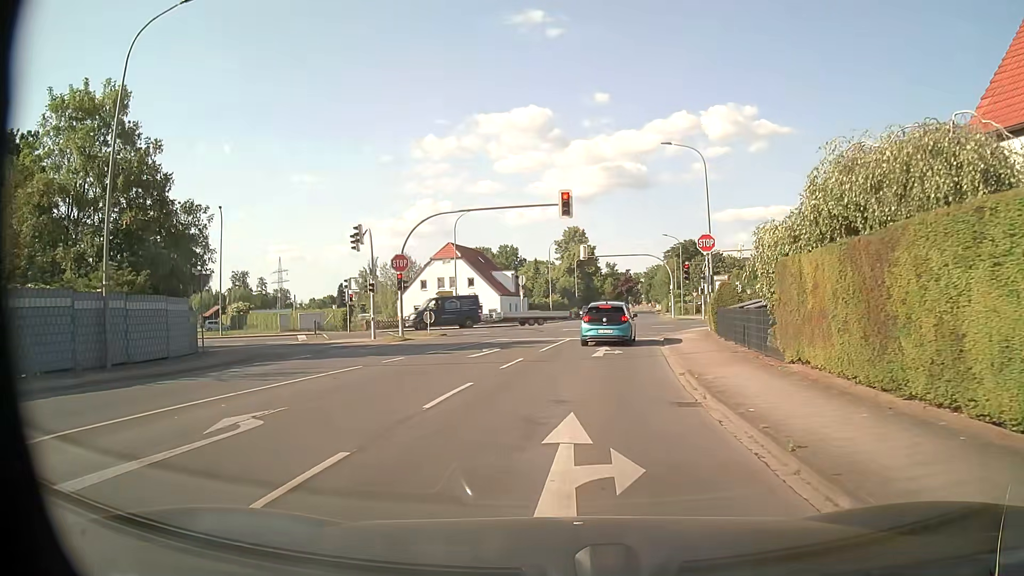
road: unclassified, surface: asphalt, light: Day
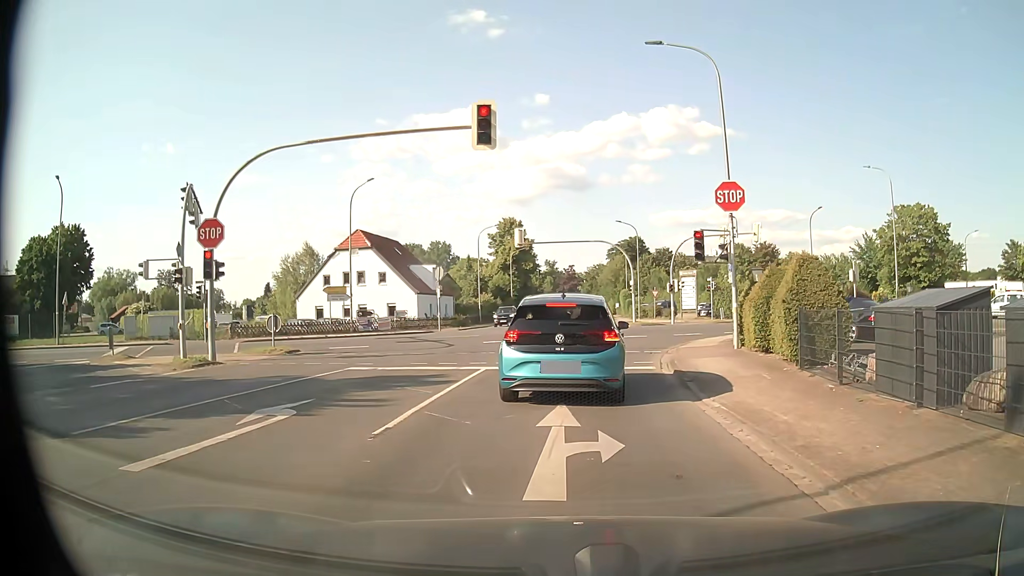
(+0.6, +13.6) m; +5°
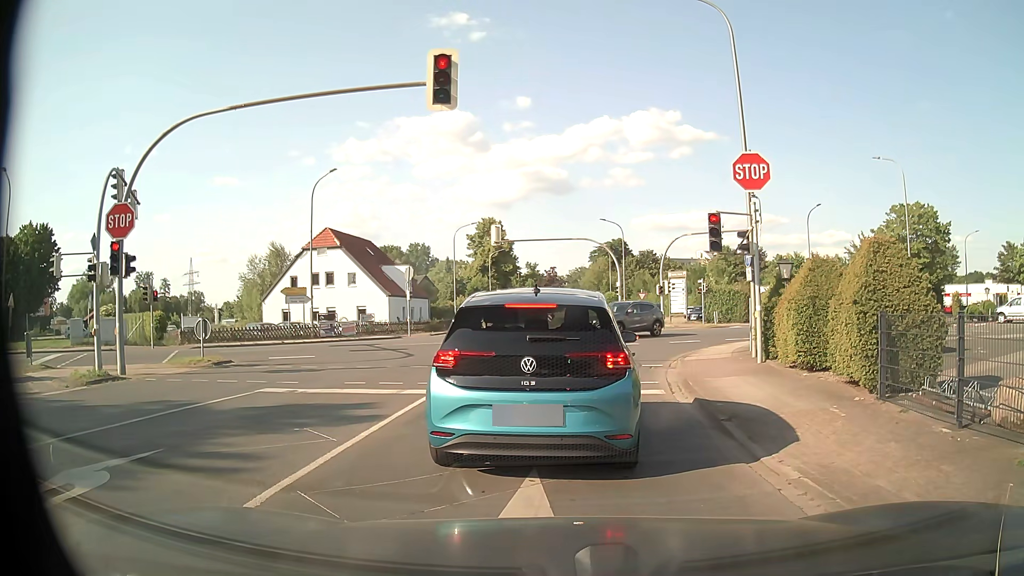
(+0.1, +3.7) m; +3°
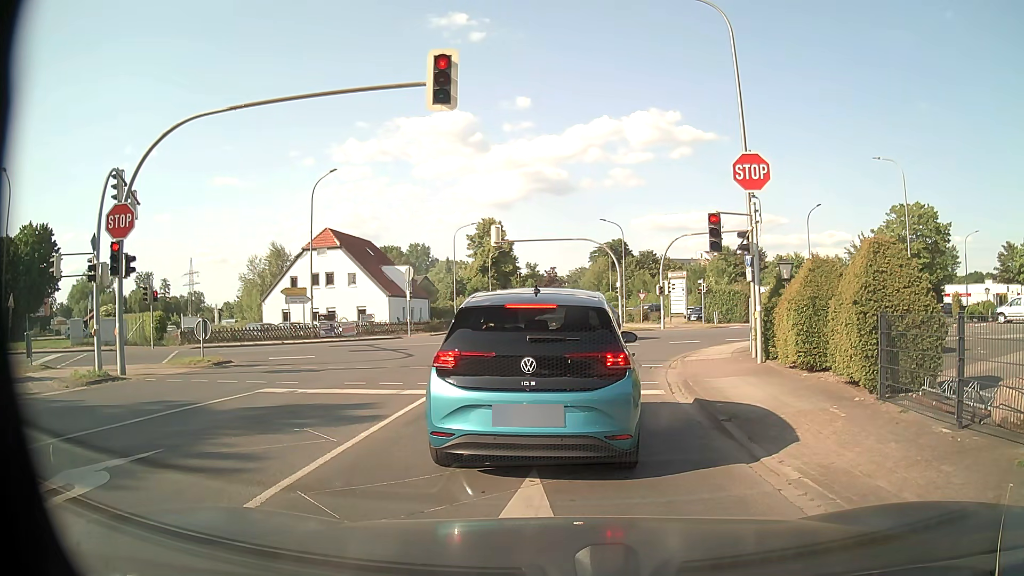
(0.0, 0.0) m; 0°
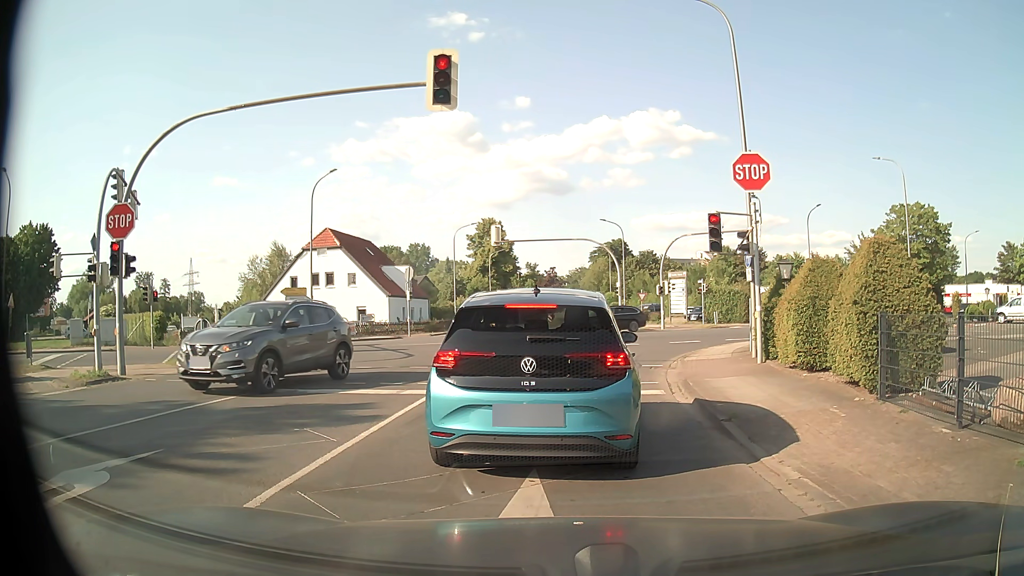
(0.0, 0.0) m; 0°
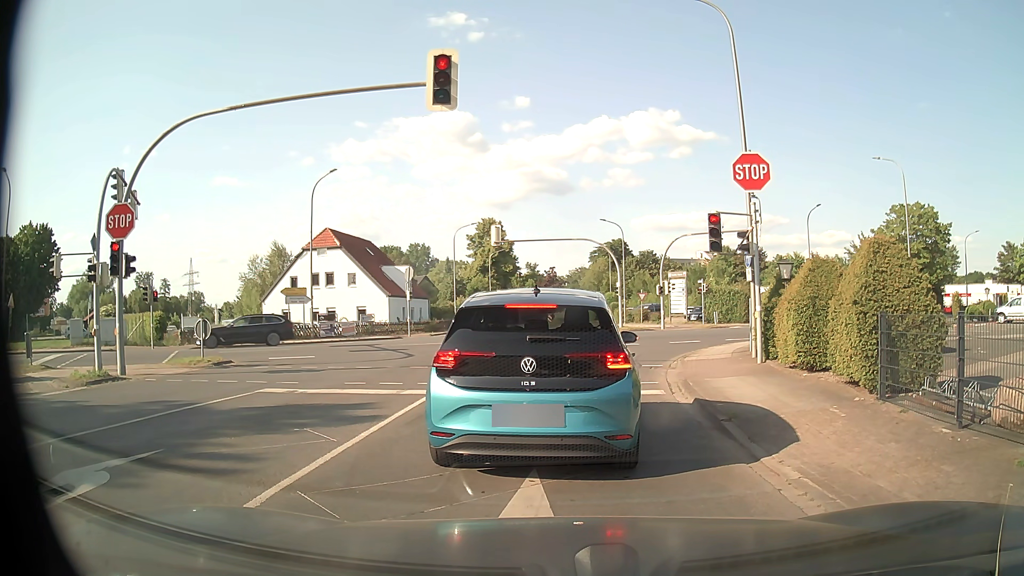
(0.0, 0.0) m; 0°
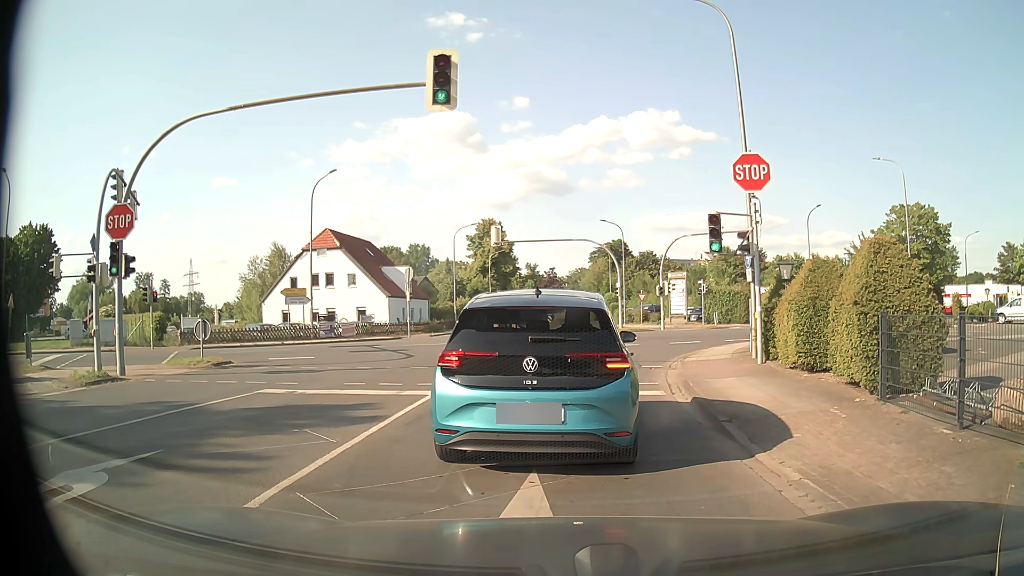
(0.0, 0.0) m; 0°
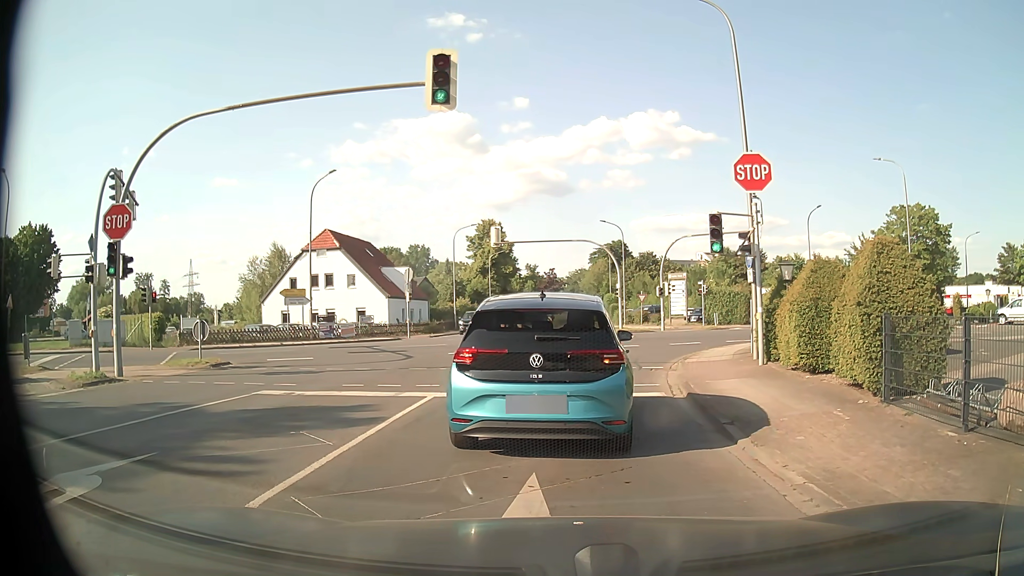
(0.0, +0.1) m; 0°
(0, +10) (+1, +20) (+4, +29) (+12, +36) (+20, +41) (+29, +46) (+38, +51) (+47, +55) (+55, +60) (+64, +65) m
